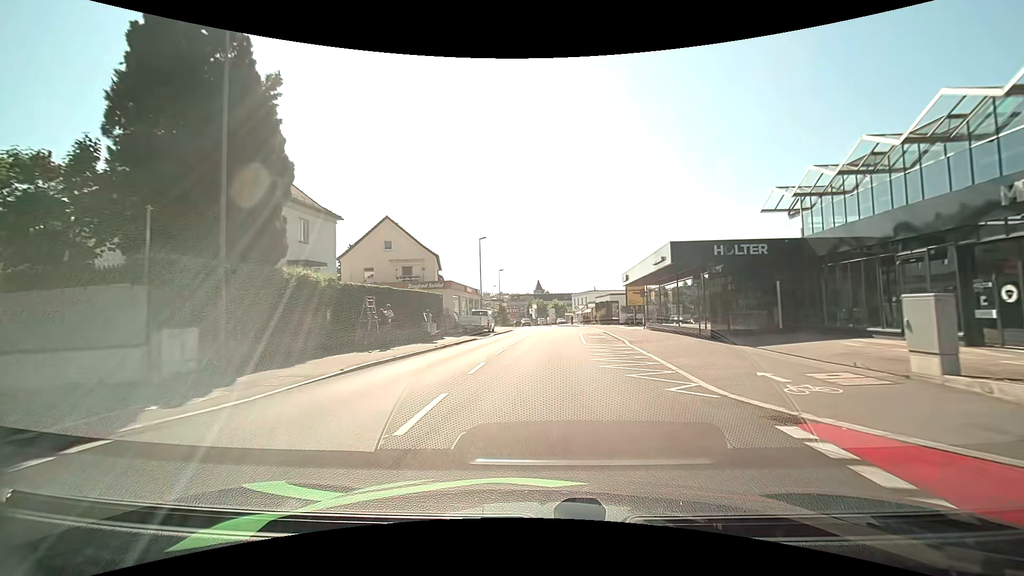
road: tertiary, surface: asphalt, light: Day
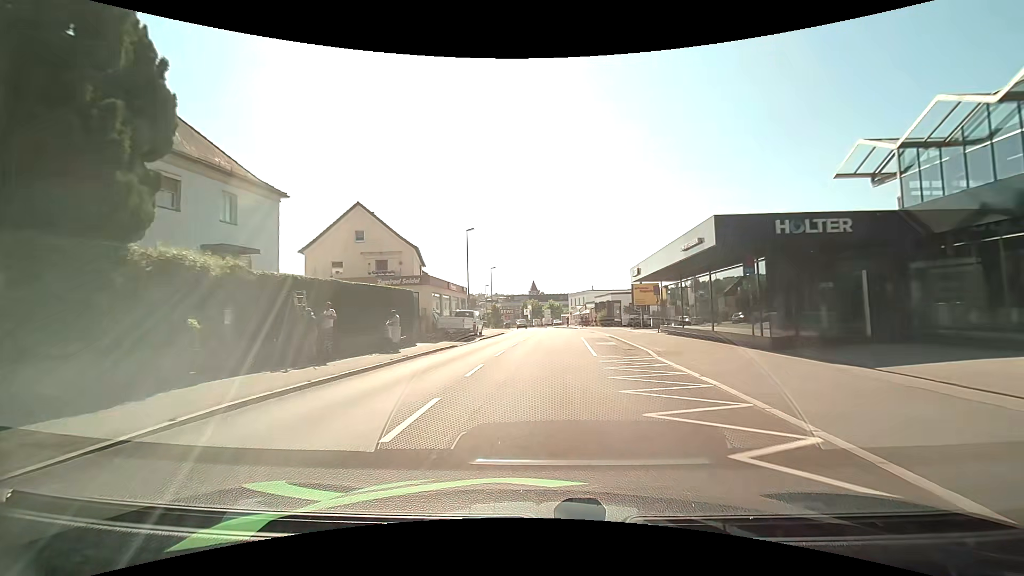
(0.0, +6.2) m; 0°
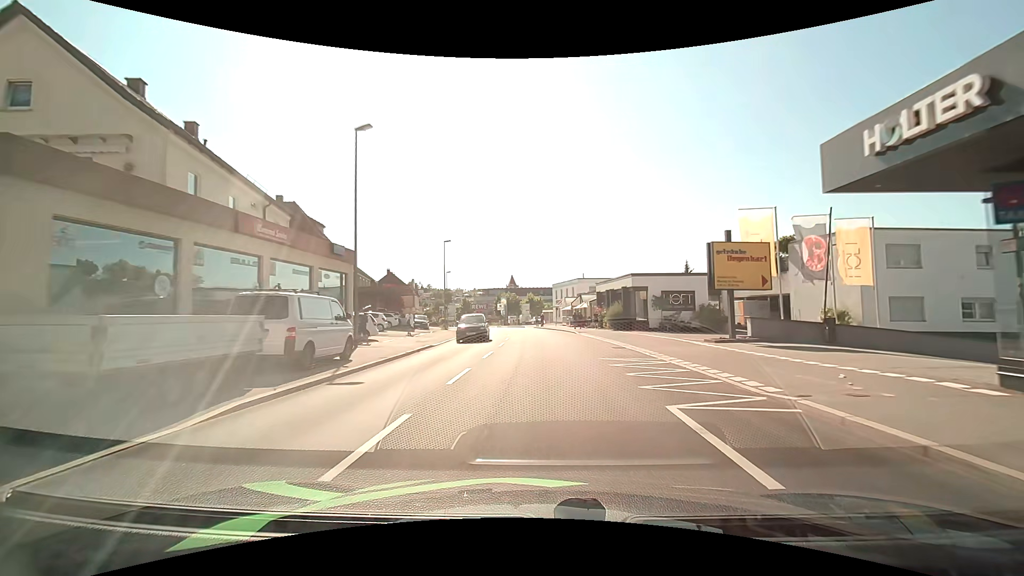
(+0.6, +25.7) m; +2°
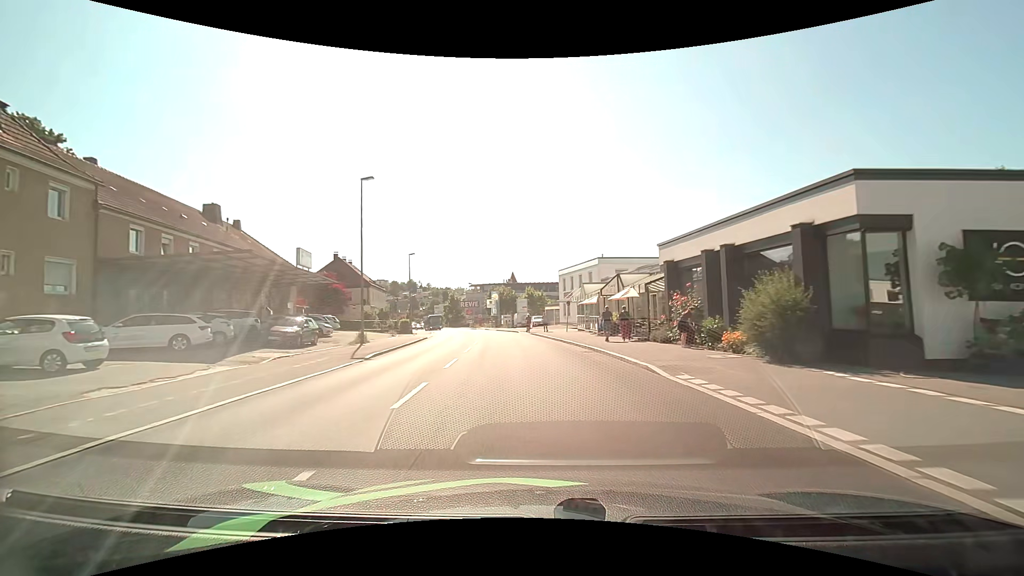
(+0.4, +26.5) m; 0°
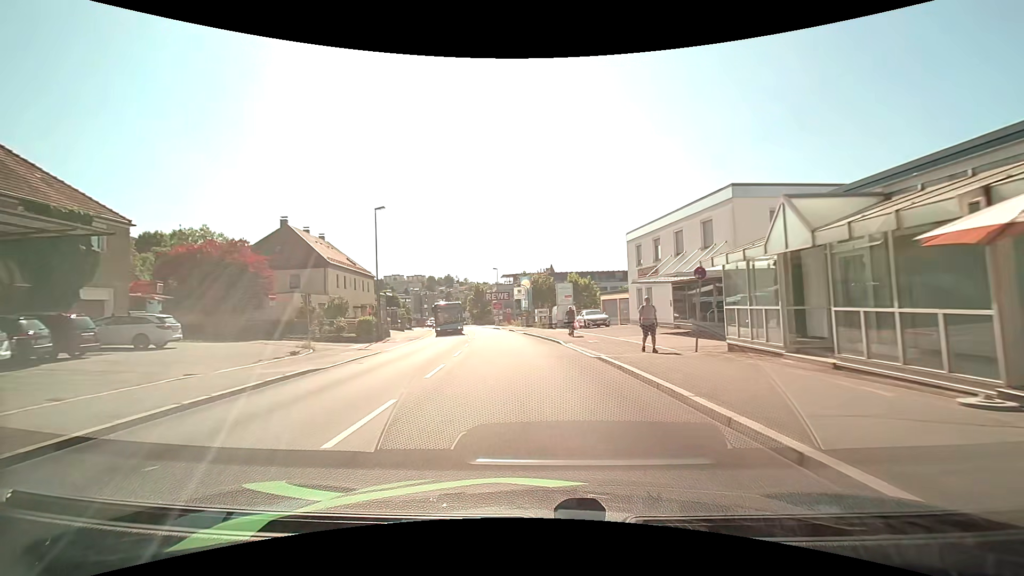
(-1.1, +26.4) m; -4°
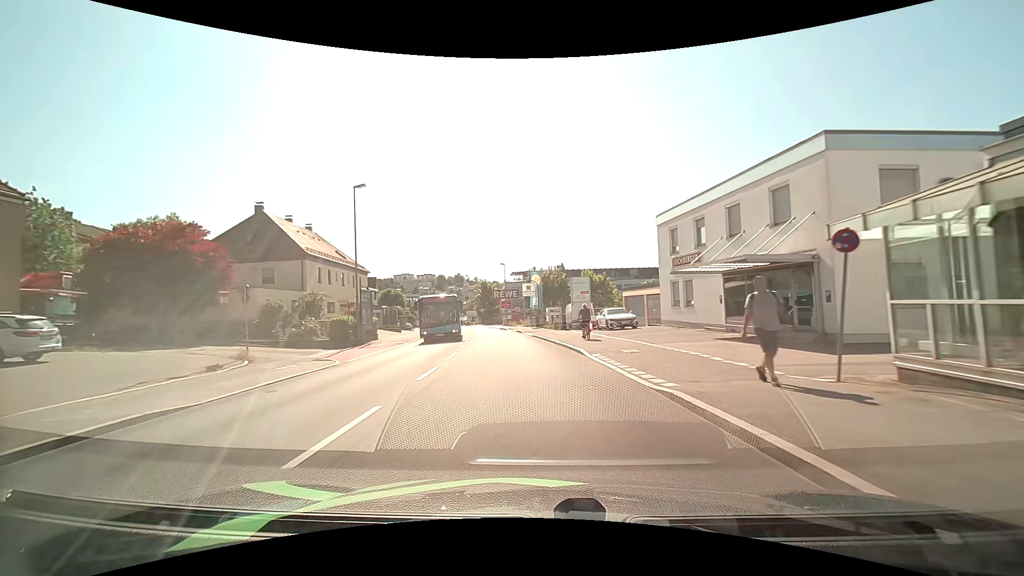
(-0.1, +6.6) m; -1°
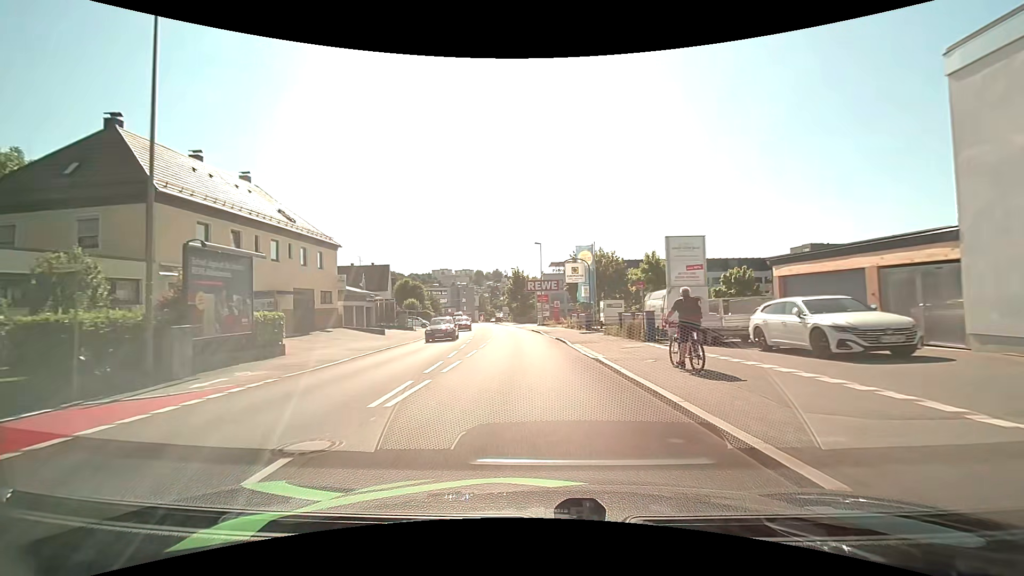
(-0.9, +20.1) m; -4°
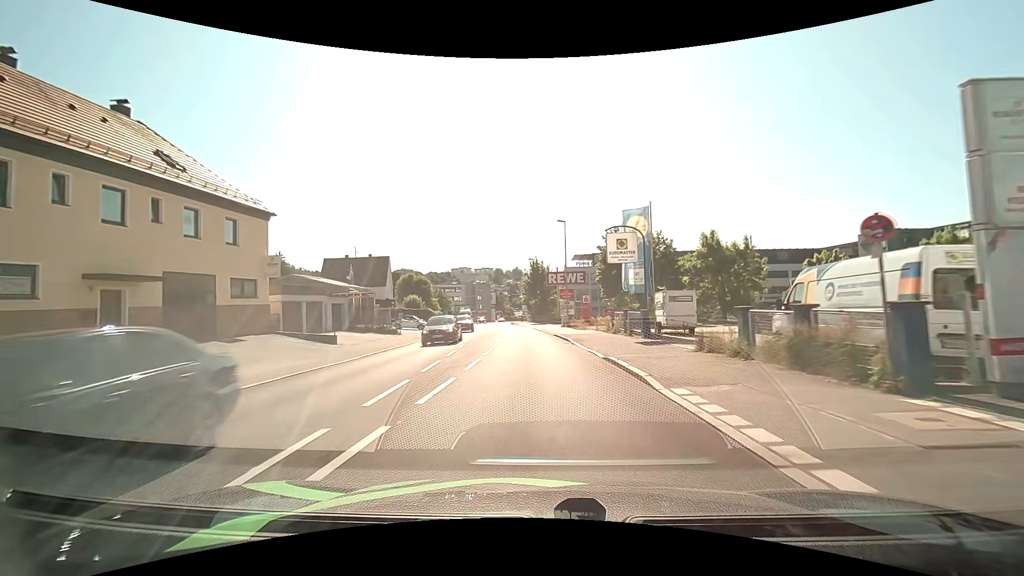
(-0.3, +13.5) m; -3°
(0, +10) (0, +20) (-1, +30) (-1, +40) (-2, +50) (-3, +60) (-4, +70) (-5, +80) (-7, +90) (-7, +100) m
